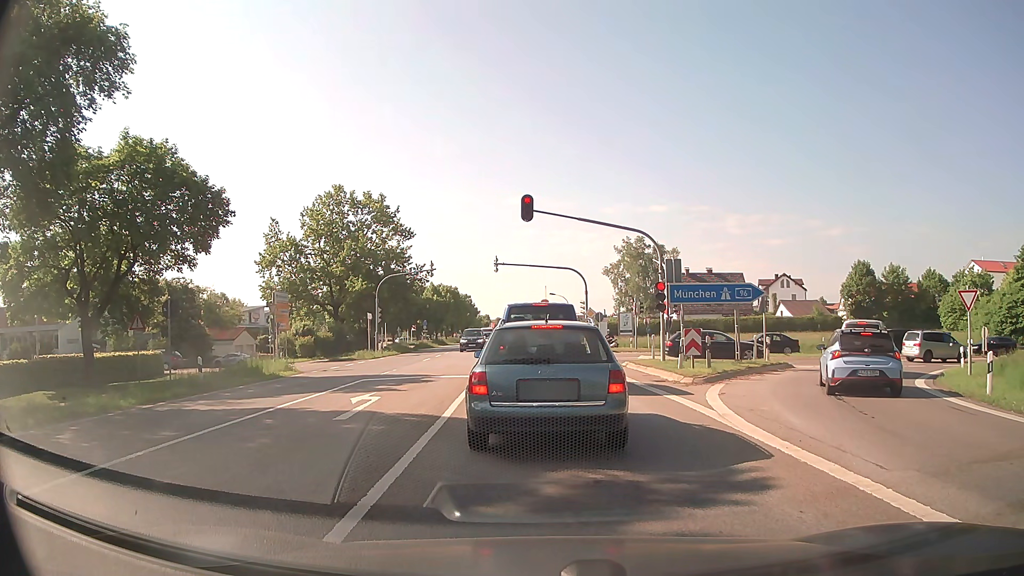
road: secondary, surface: asphalt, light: Day
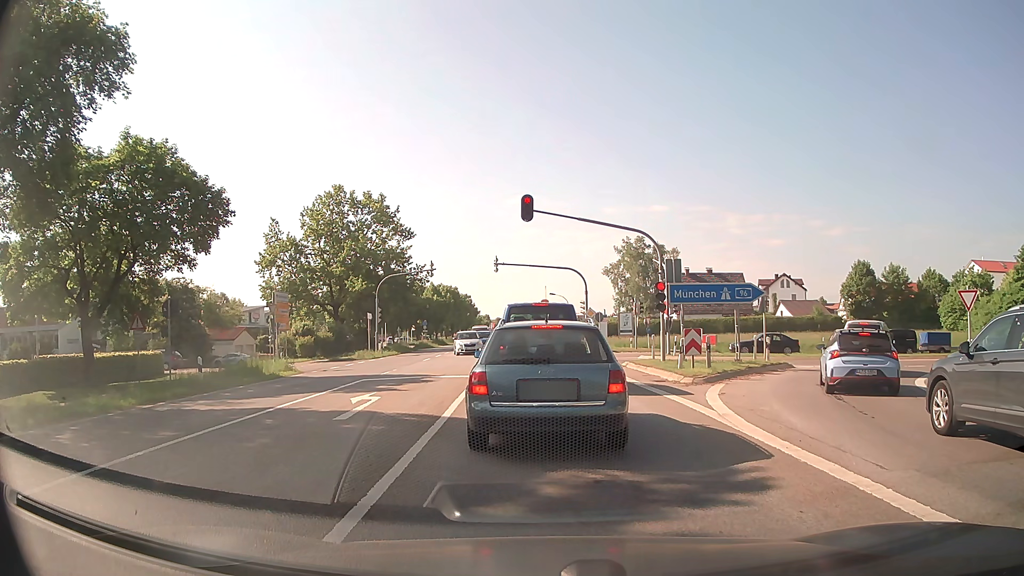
(0.0, 0.0) m; 0°
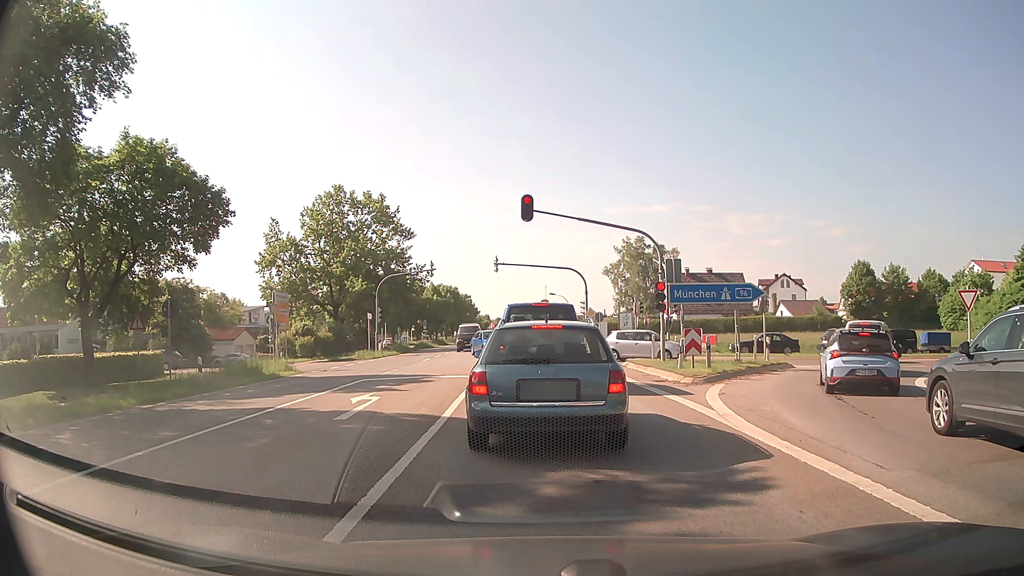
(0.0, 0.0) m; 0°
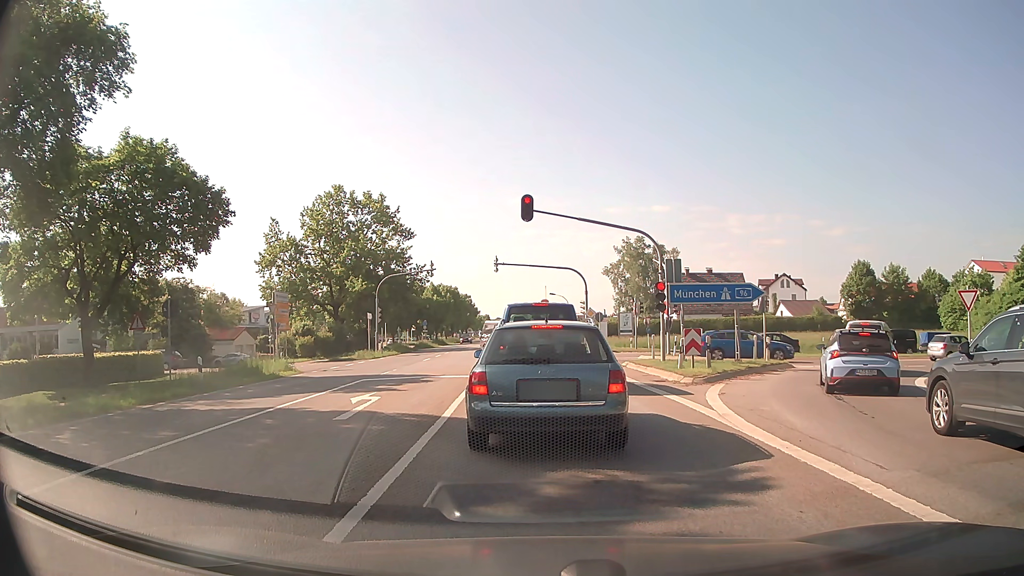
(0.0, 0.0) m; 0°
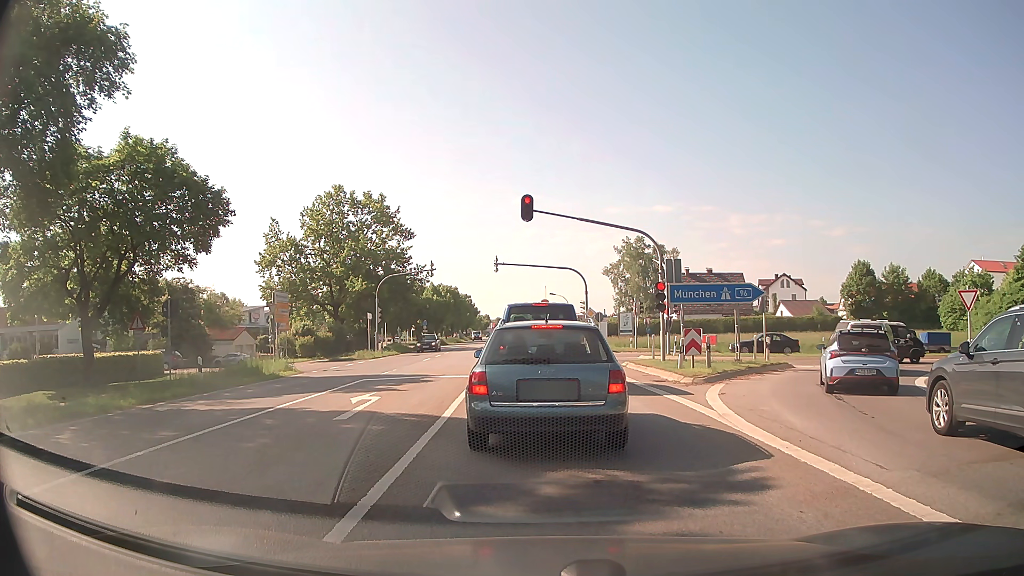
(0.0, 0.0) m; 0°
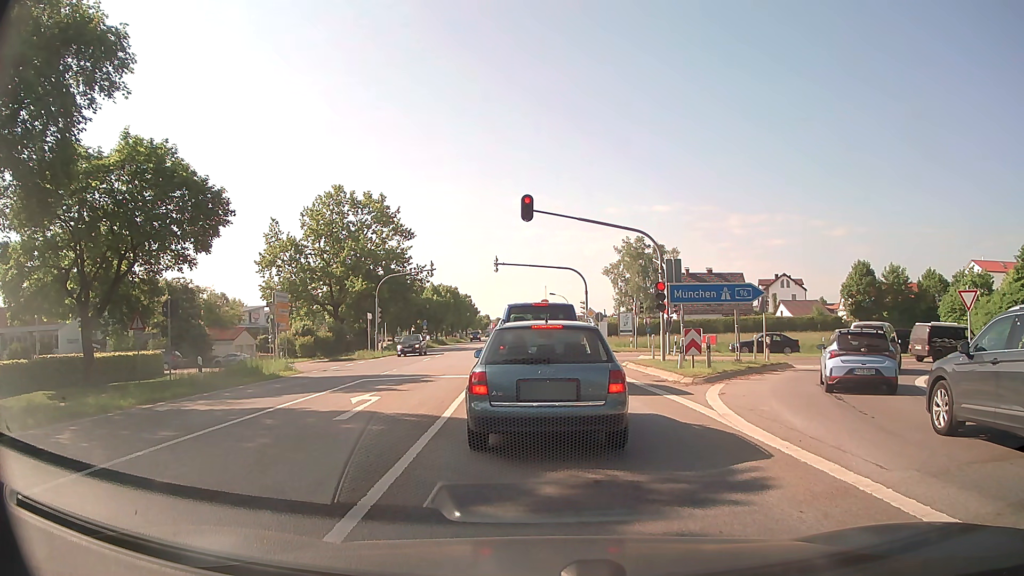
(0.0, 0.0) m; 0°
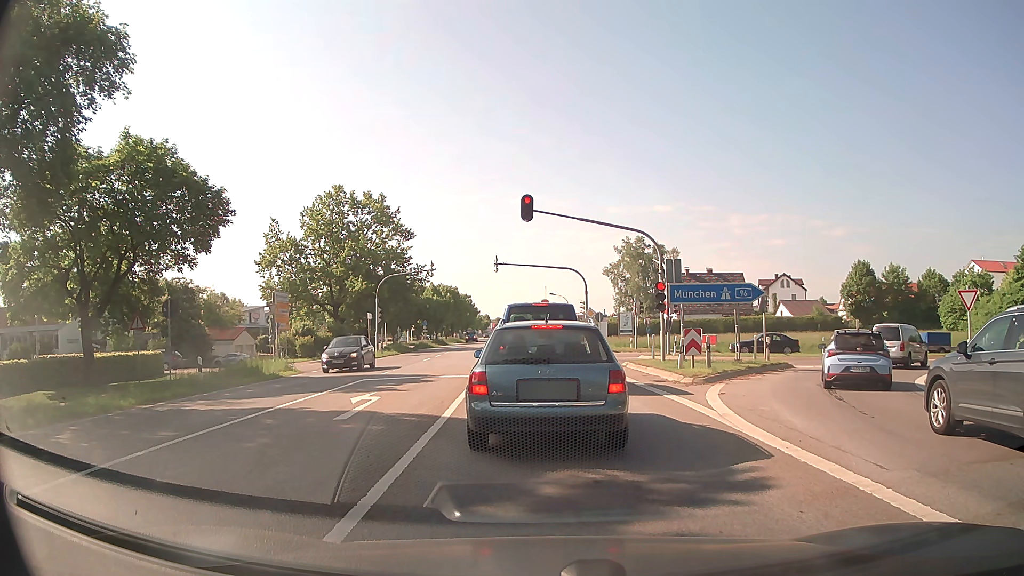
(0.0, 0.0) m; 0°
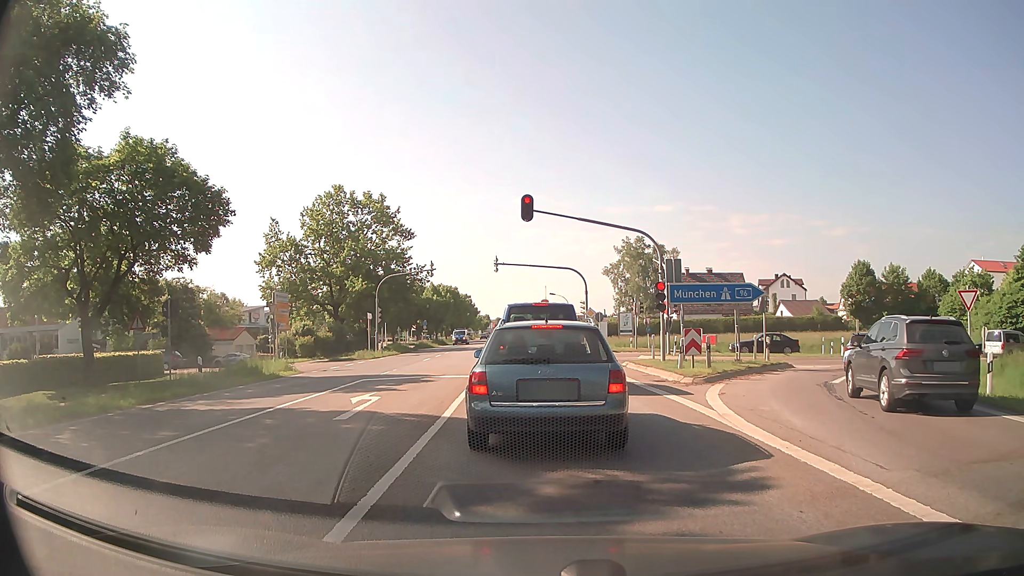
(0.0, 0.0) m; 0°
(0, +10) (-1, +20) (-1, +30) (-2, +40) (-2, +50) (-3, +60) (-4, +70) (-4, +80) (-5, +90) (-5, +100) m
